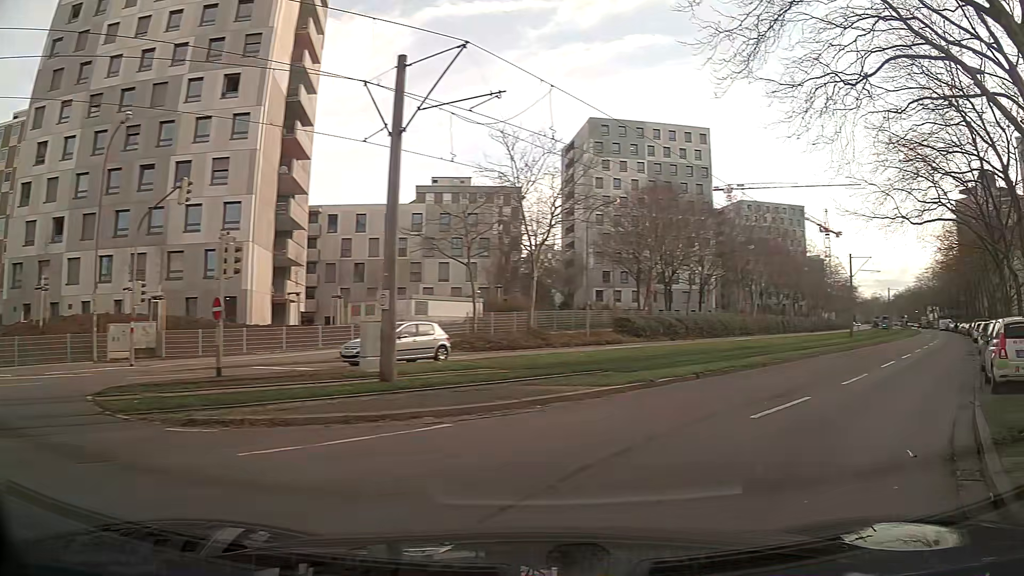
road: tertiary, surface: asphalt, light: Day
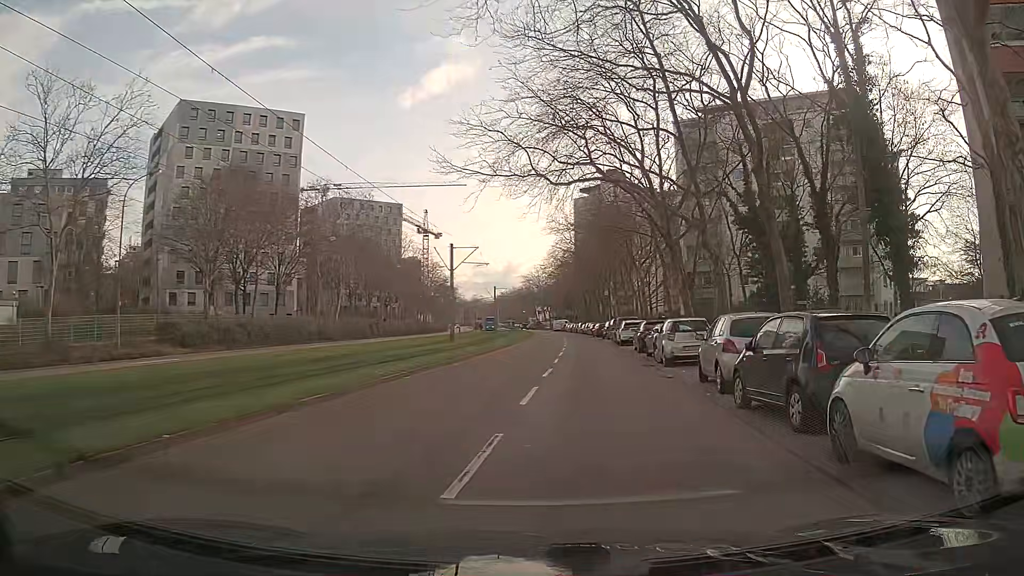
(+3.1, +9.9) m; +29°
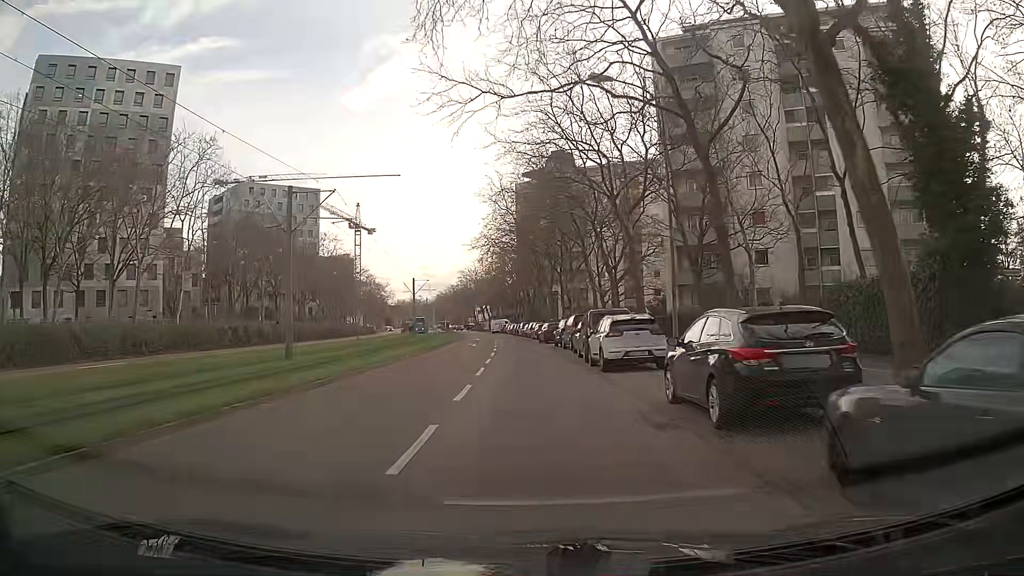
(+1.3, +23.3) m; +3°
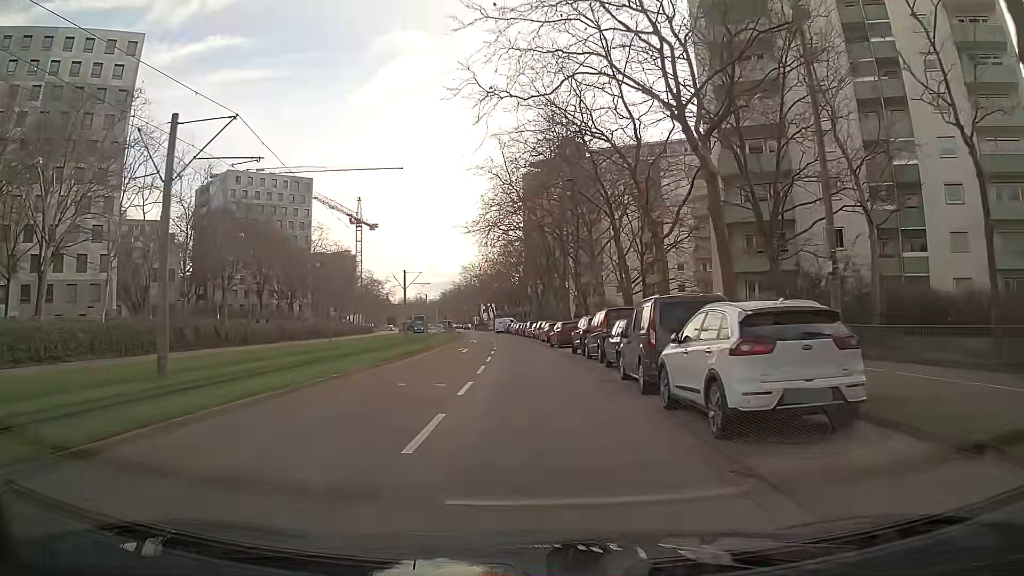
(-0.1, +11.3) m; -1°
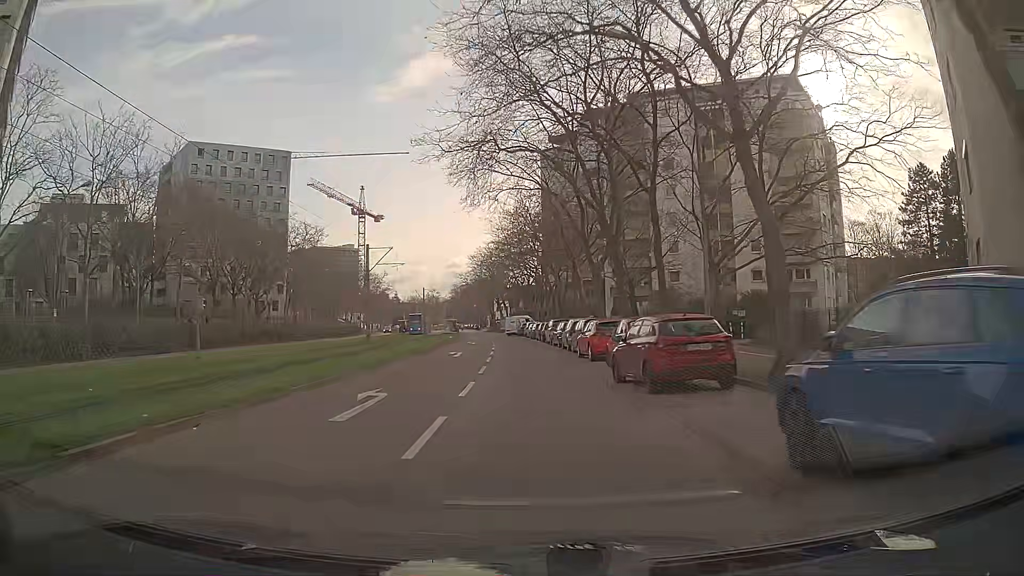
(-0.4, +24.5) m; -2°
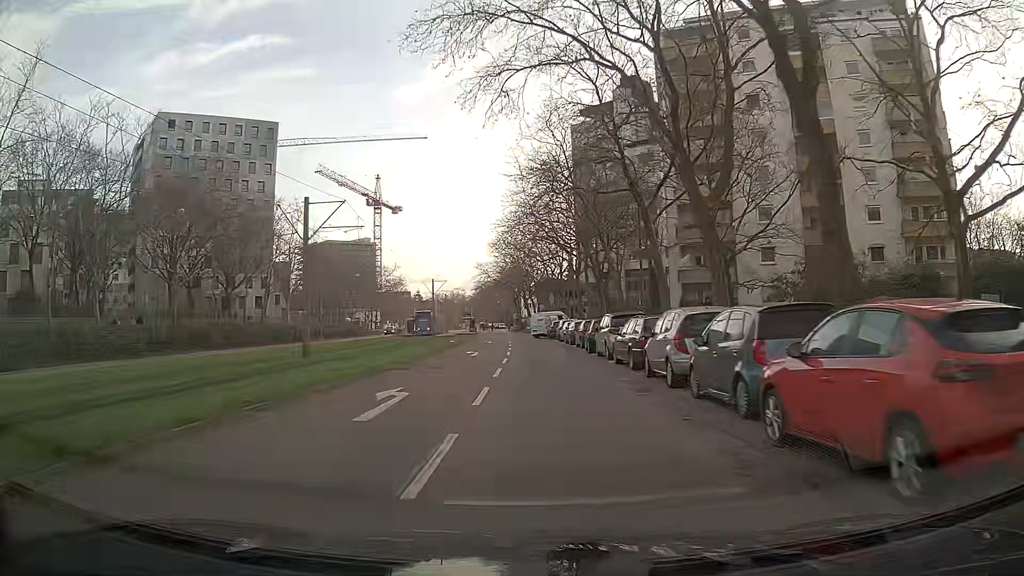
(-0.6, +19.6) m; -3°
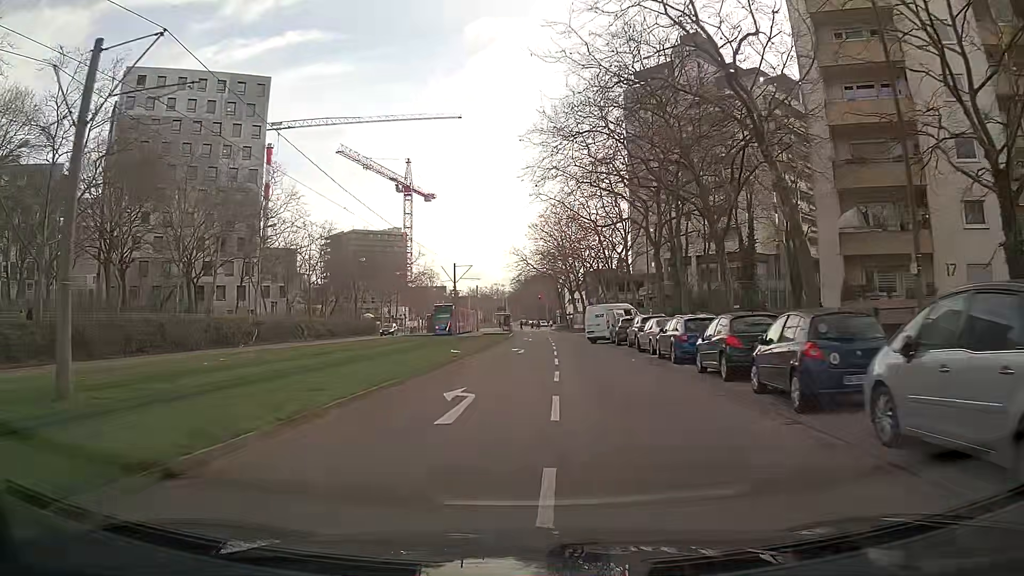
(-0.6, +20.1) m; -3°
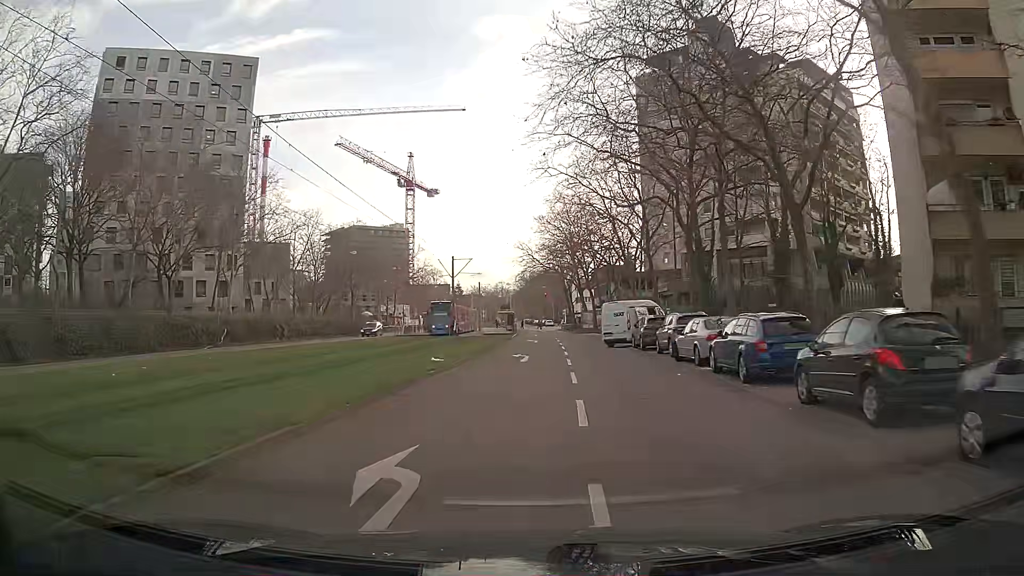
(0.0, +6.6) m; 0°
(0, +10) (0, +20) (+1, +30) (+1, +40) (+2, +50) (+3, +60) (+3, +70) (+3, +80) (+3, +90) (+3, +100) m
